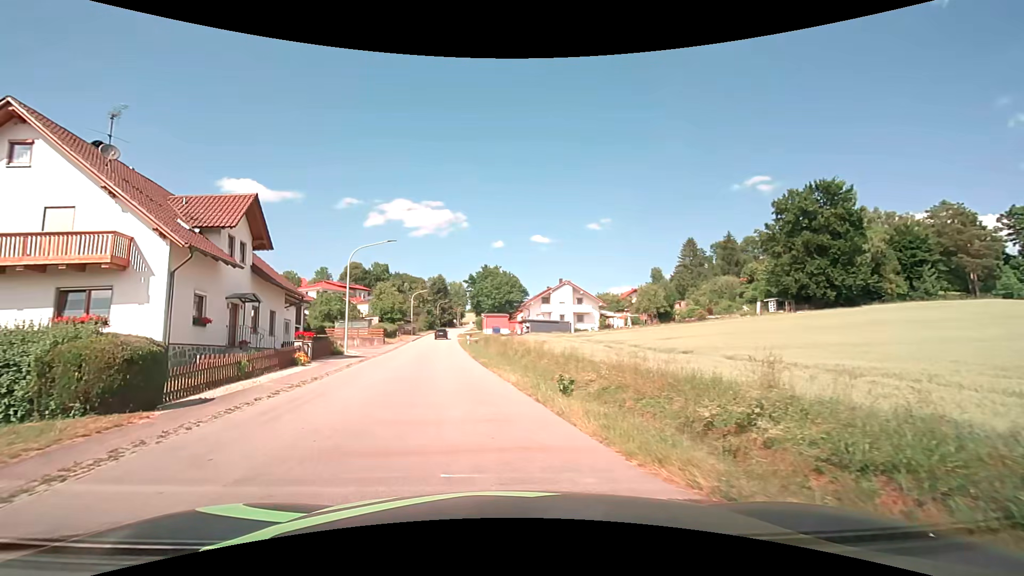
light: Day
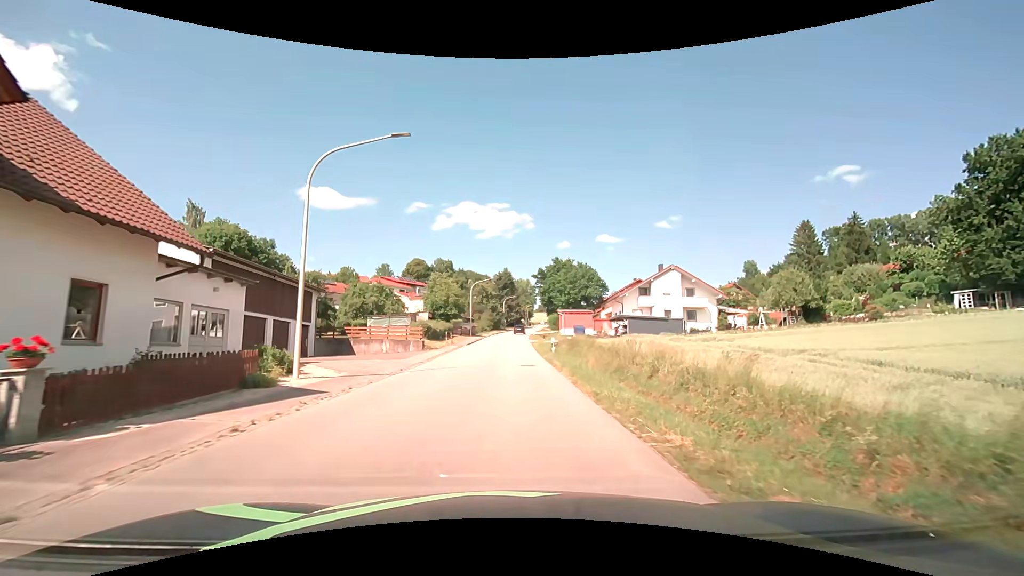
(-2.3, +19.1) m; -7°
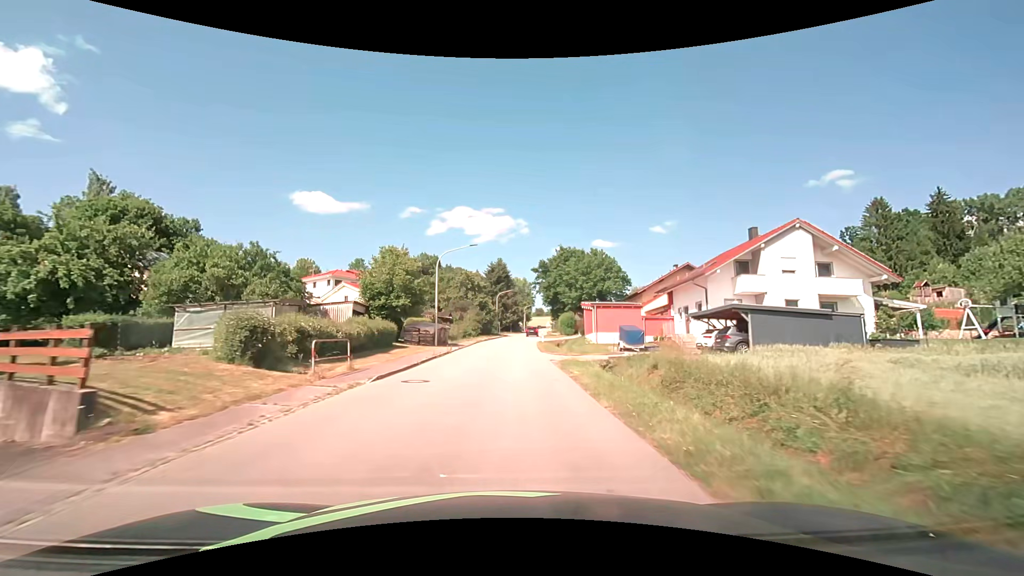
(-0.1, +28.1) m; 0°
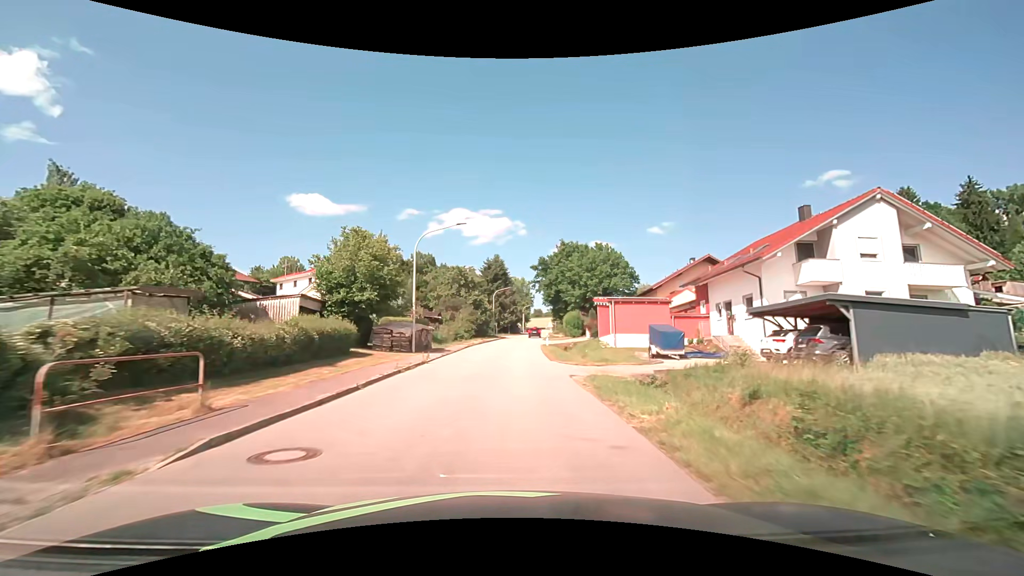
(0.0, +7.9) m; 0°
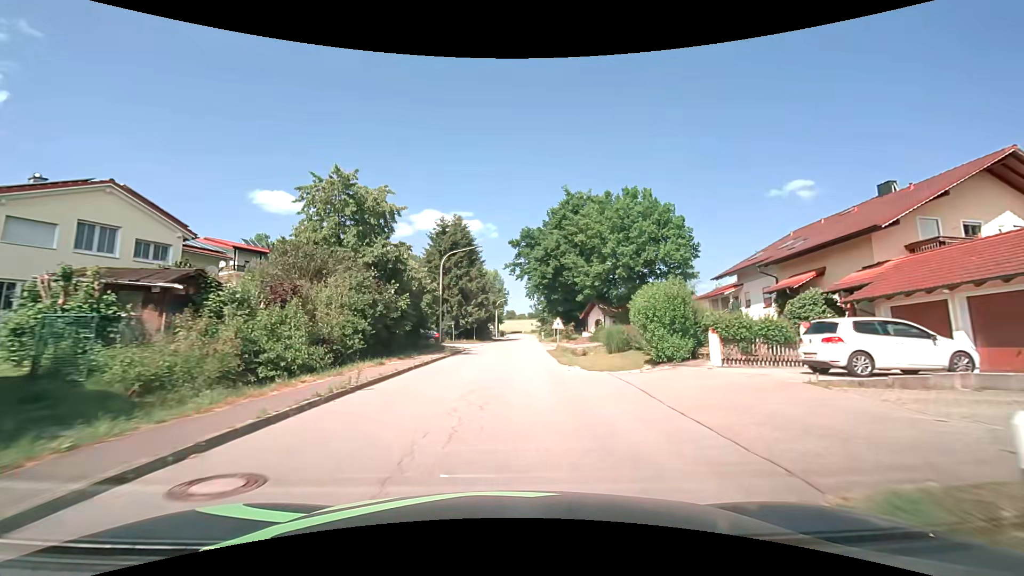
(+0.4, +38.6) m; +3°
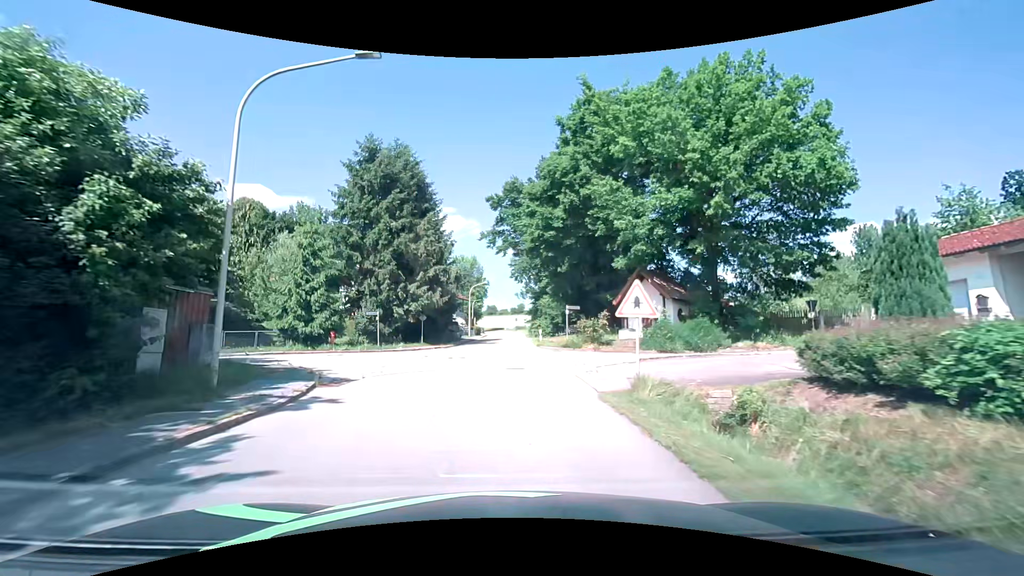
(+0.7, +25.0) m; +3°
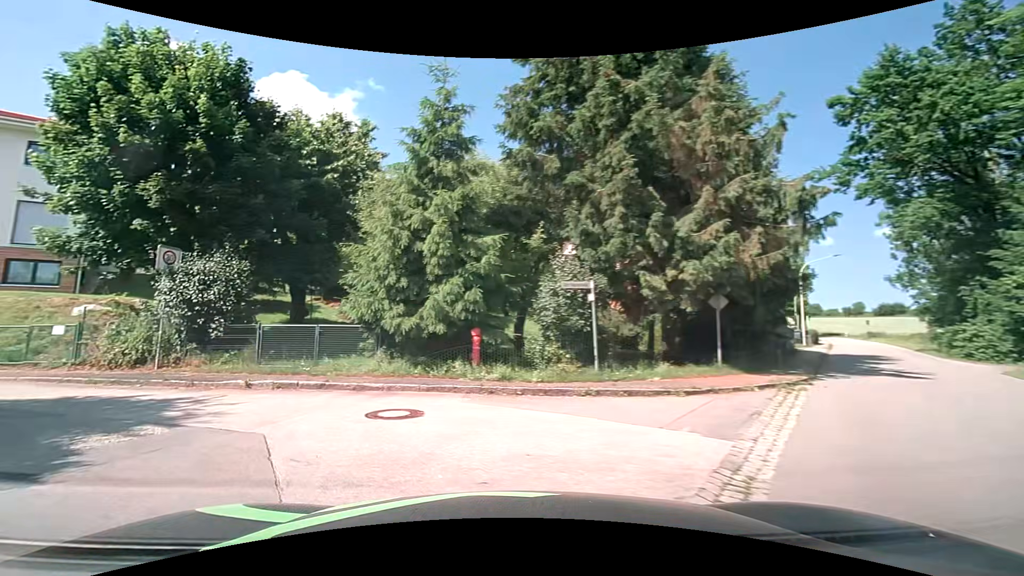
(-2.0, +19.3) m; -35°
